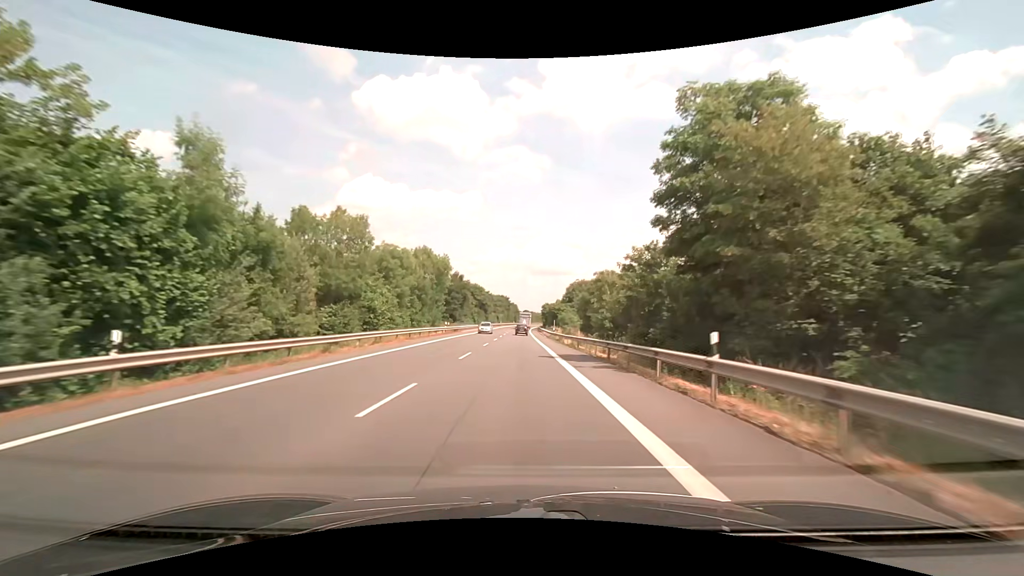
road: primary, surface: asphalt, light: Day
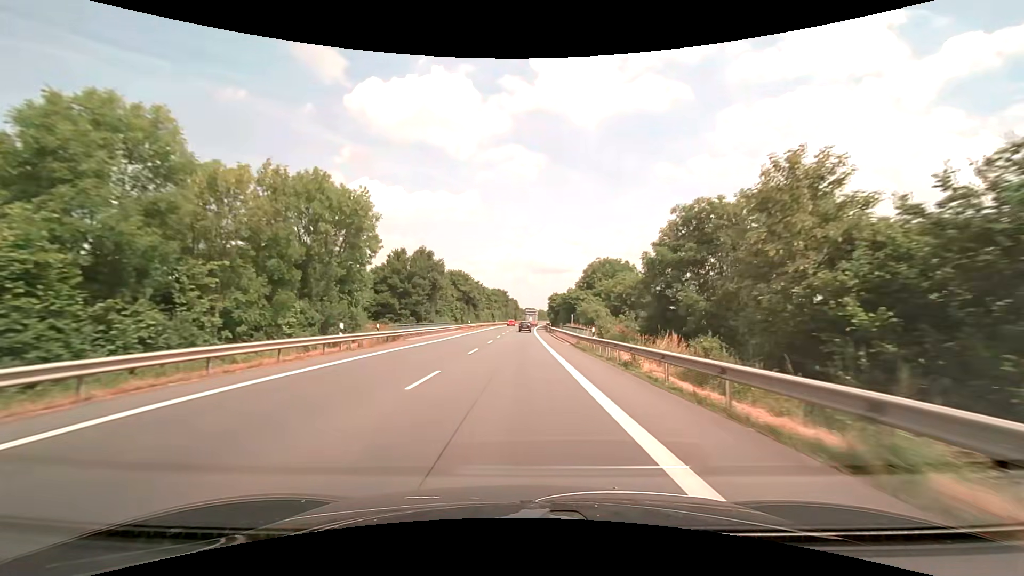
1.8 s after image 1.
(+0.1, +33.0) m; 0°
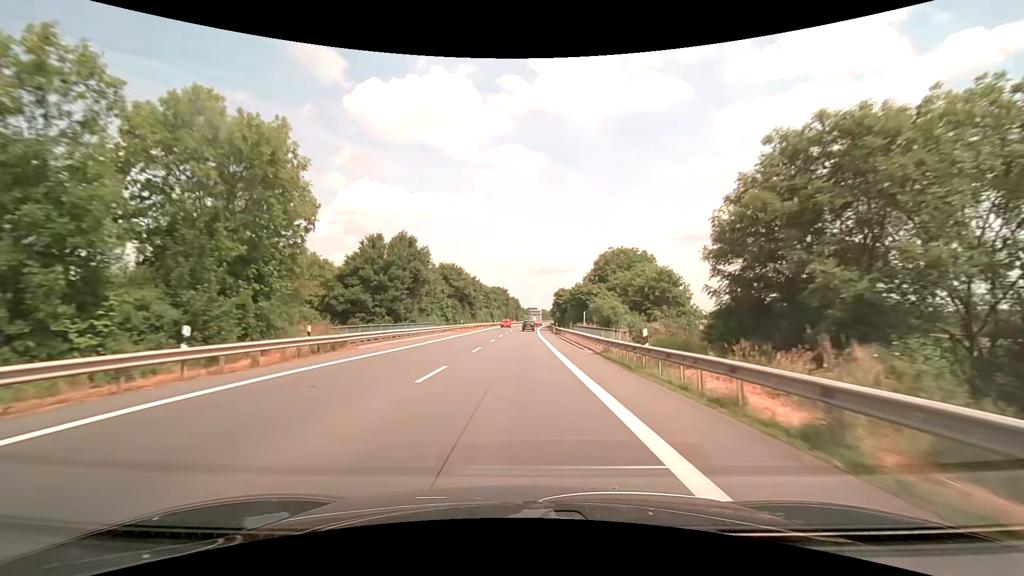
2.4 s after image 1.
(0.0, +11.2) m; -1°
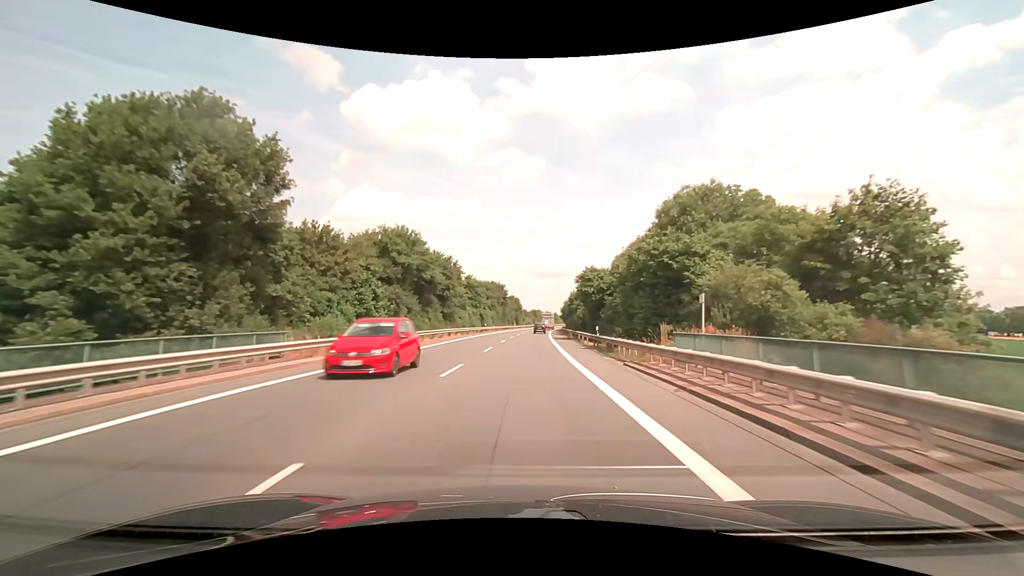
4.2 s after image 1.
(0.0, +34.4) m; 0°
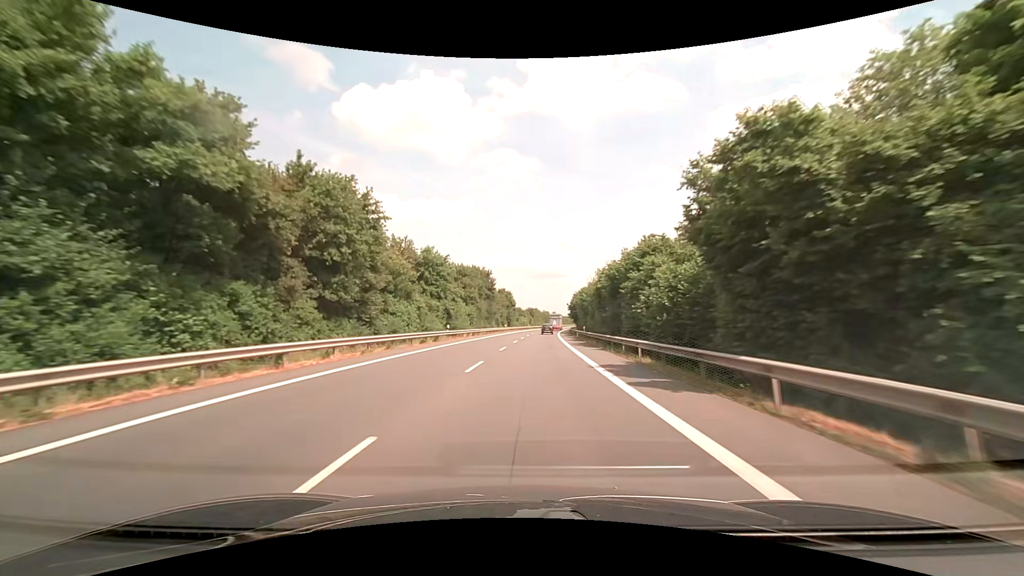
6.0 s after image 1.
(+0.2, +35.0) m; 0°
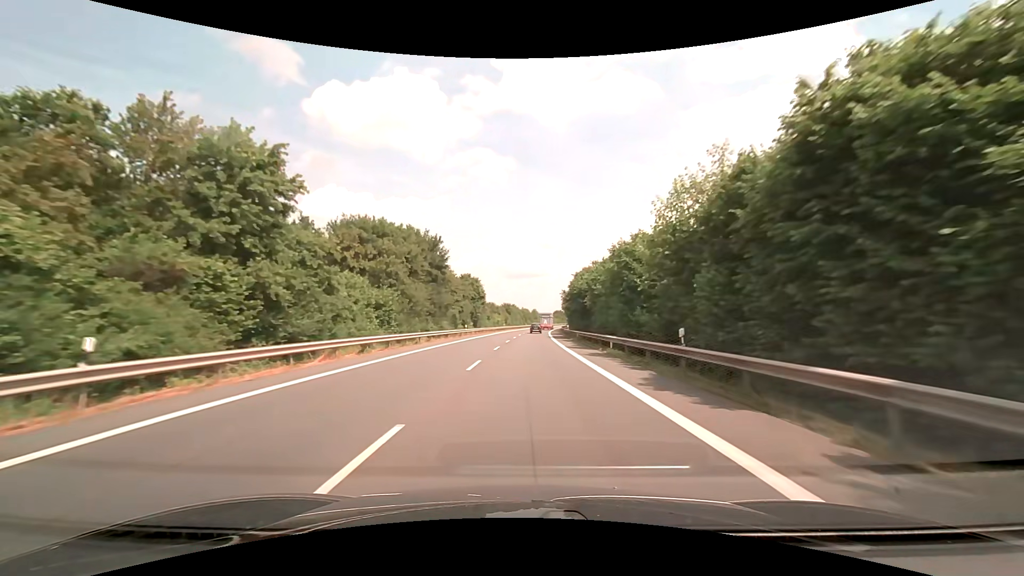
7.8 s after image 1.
(+0.8, +35.3) m; +3°
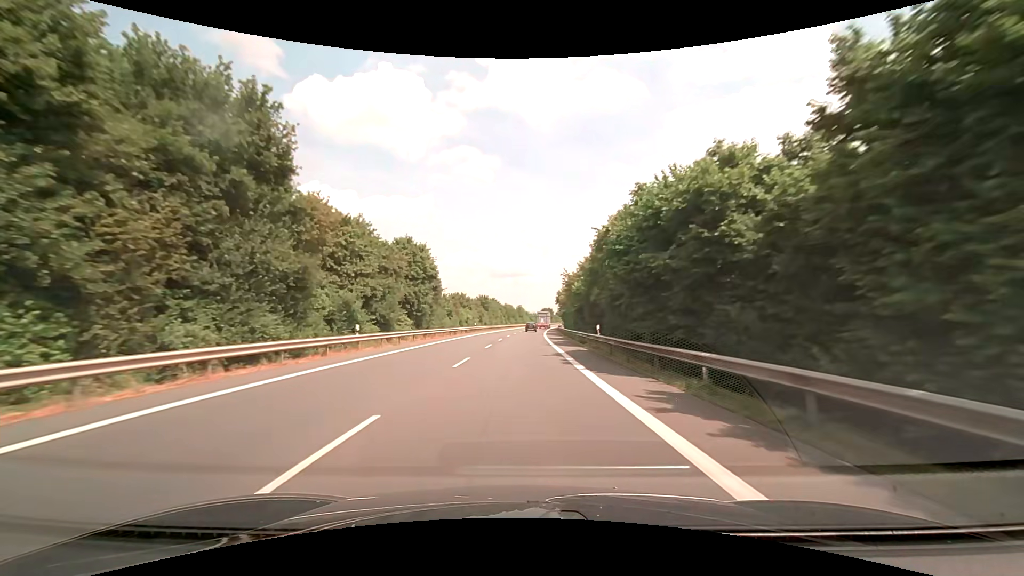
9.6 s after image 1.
(+0.5, +35.5) m; +2°
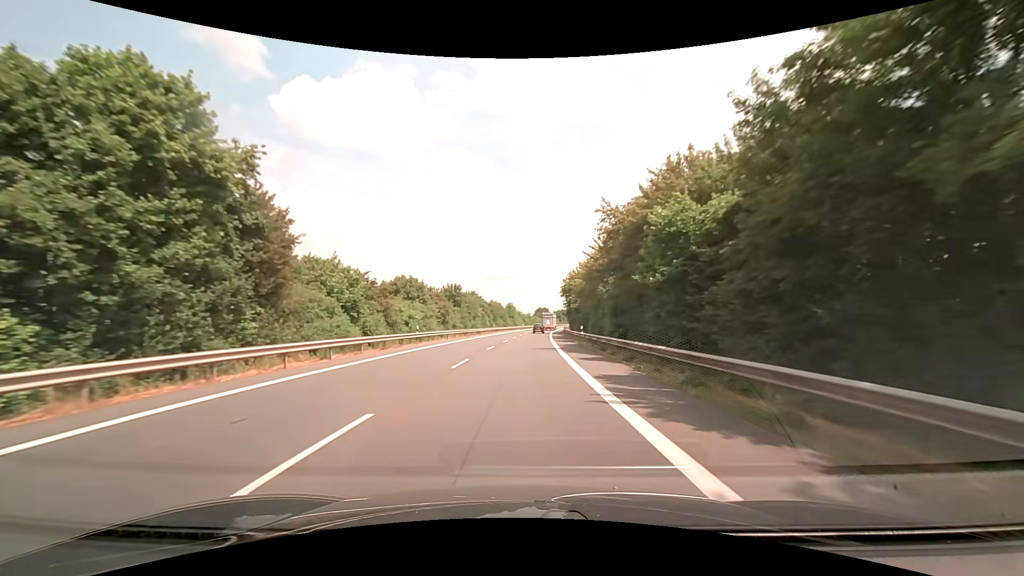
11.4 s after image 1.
(+0.2, +35.8) m; +1°
(0, +10) (0, +20) (0, +30) (0, +40) (+1, +50) (+1, +60) (+1, +70) (+2, +80) (+2, +90) (+3, +100) m
